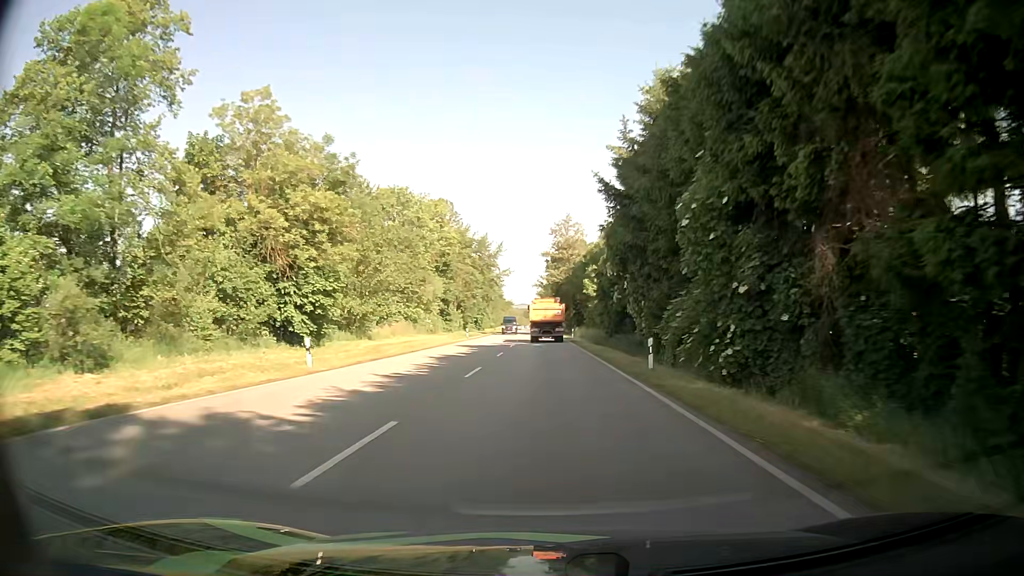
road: primary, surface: asphalt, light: Day
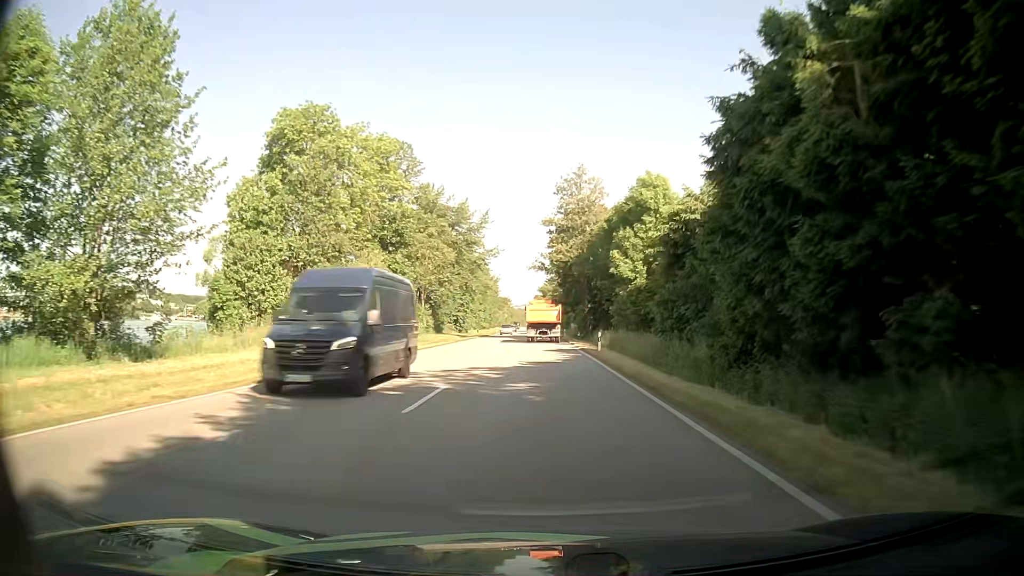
(+0.1, +31.0) m; 0°
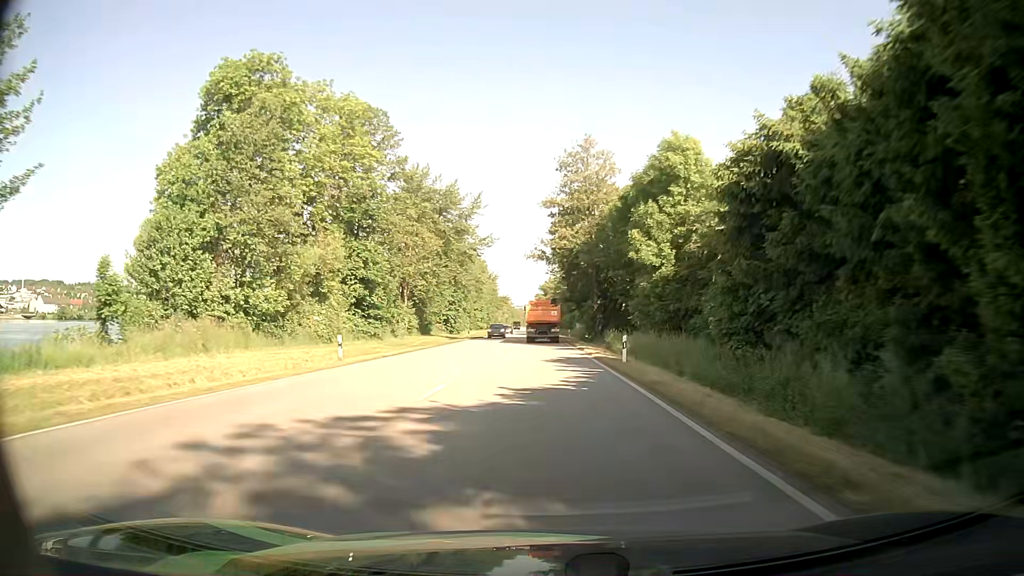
(0.0, +10.5) m; 0°
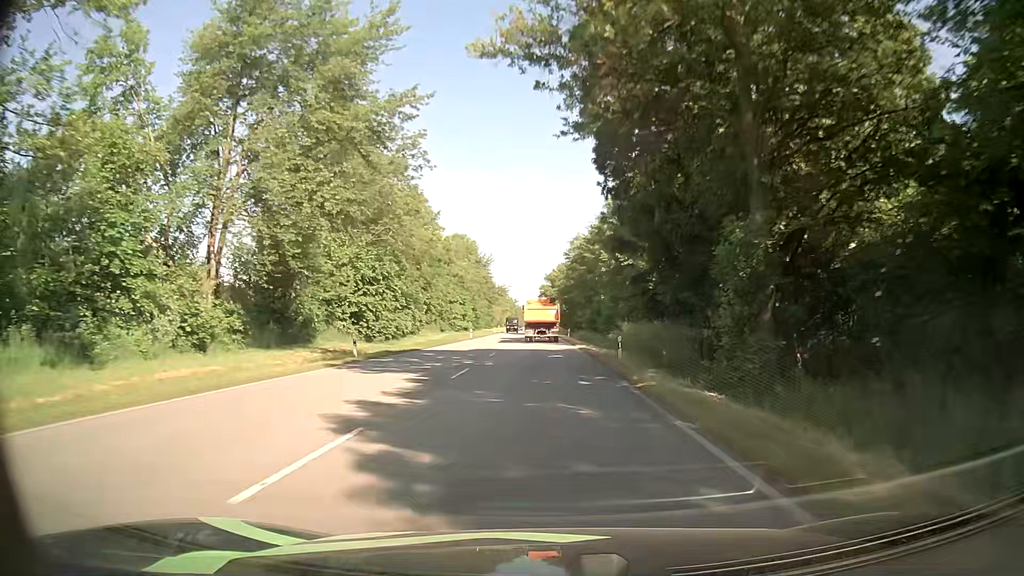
(-0.4, +42.9) m; 0°
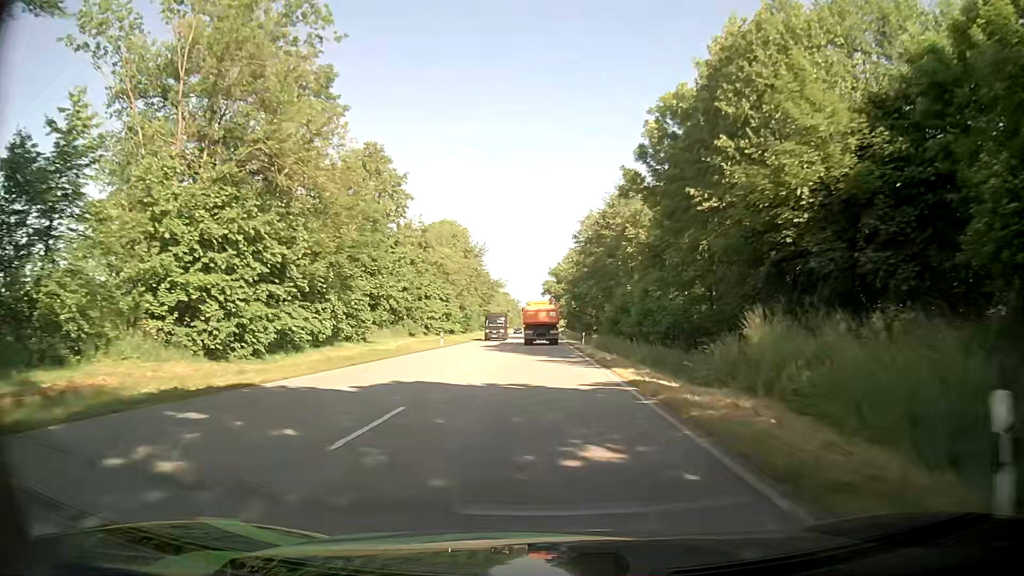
(-0.2, +21.9) m; -1°
